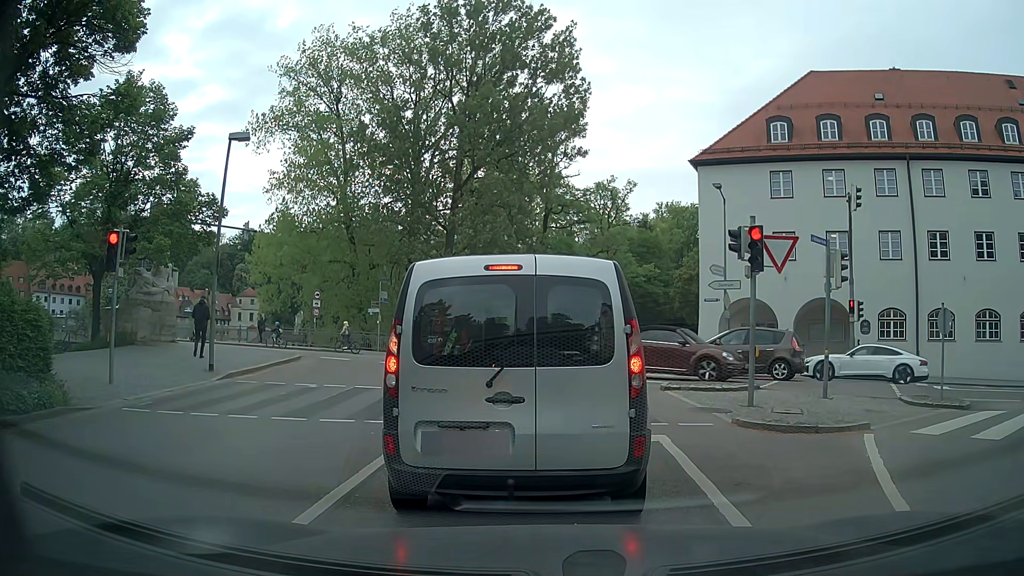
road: residential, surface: asphalt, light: Day
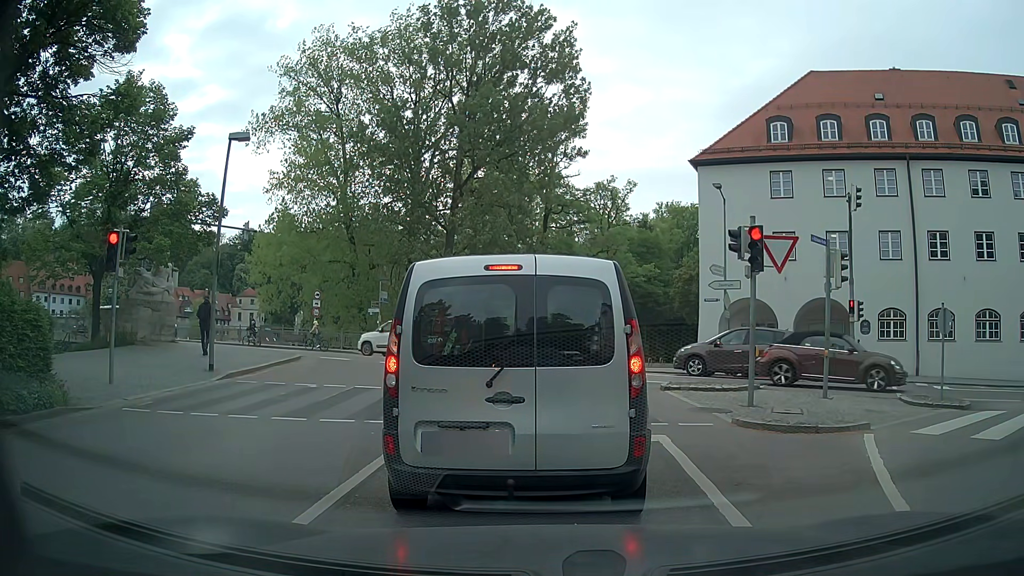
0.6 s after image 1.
(0.0, 0.0) m; 0°
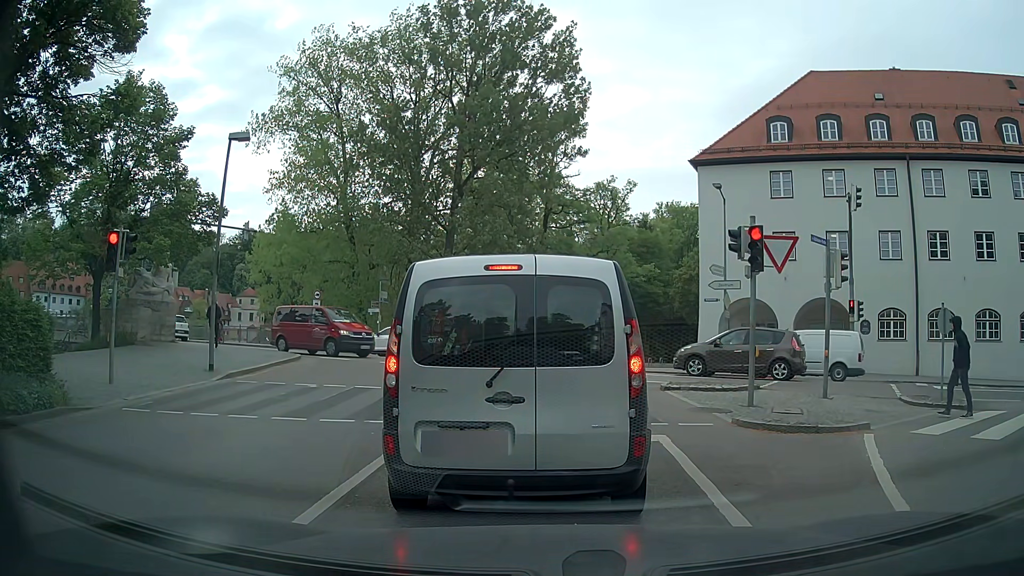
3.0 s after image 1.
(0.0, 0.0) m; 0°
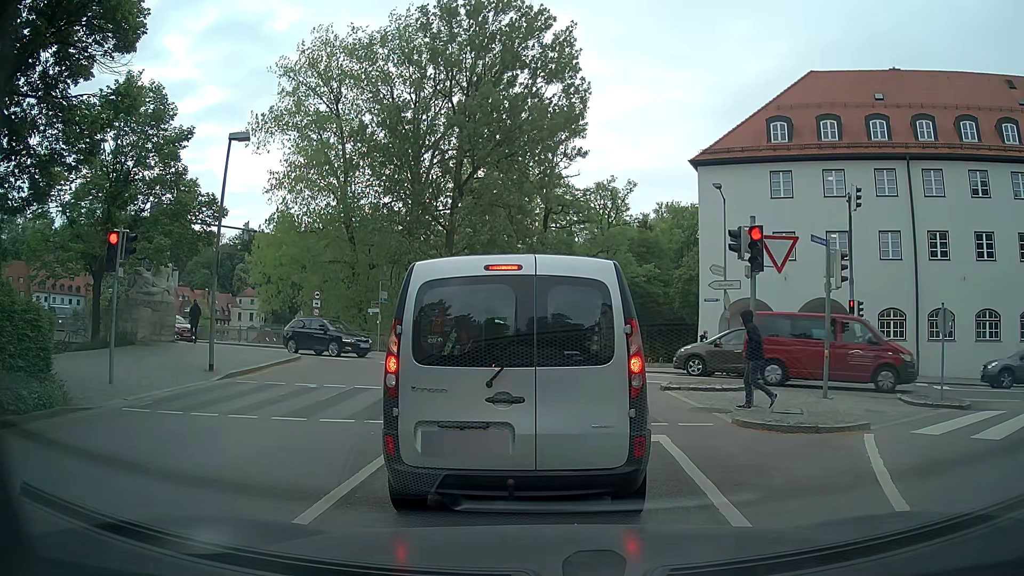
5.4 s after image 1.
(0.0, 0.0) m; 0°
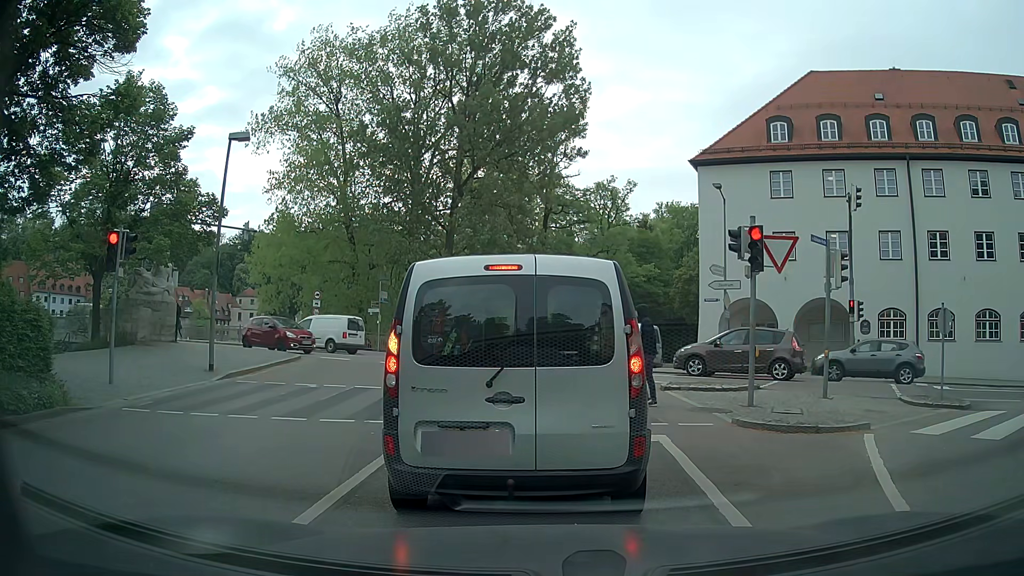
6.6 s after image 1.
(0.0, 0.0) m; 0°
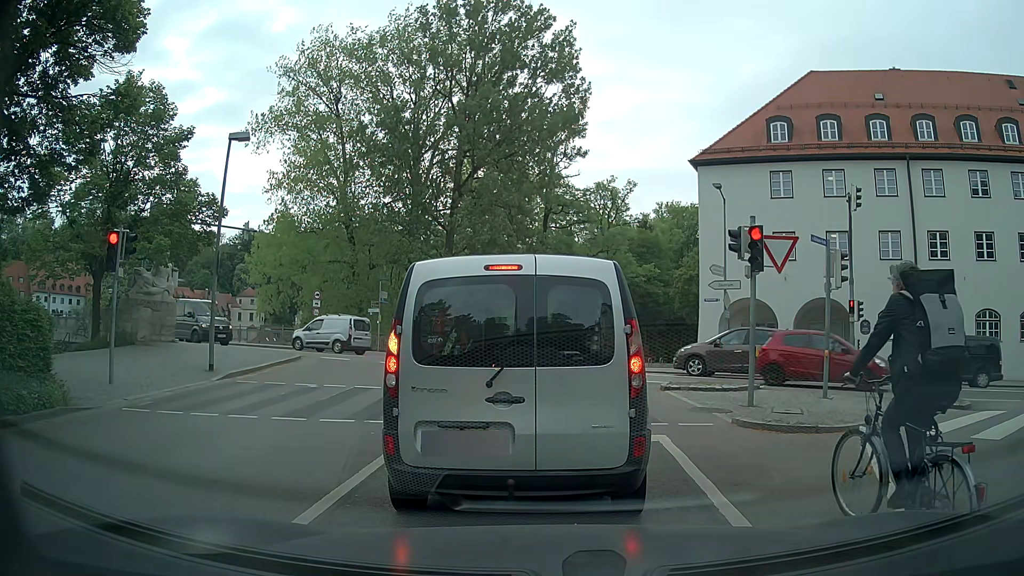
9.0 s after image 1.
(0.0, 0.0) m; 0°
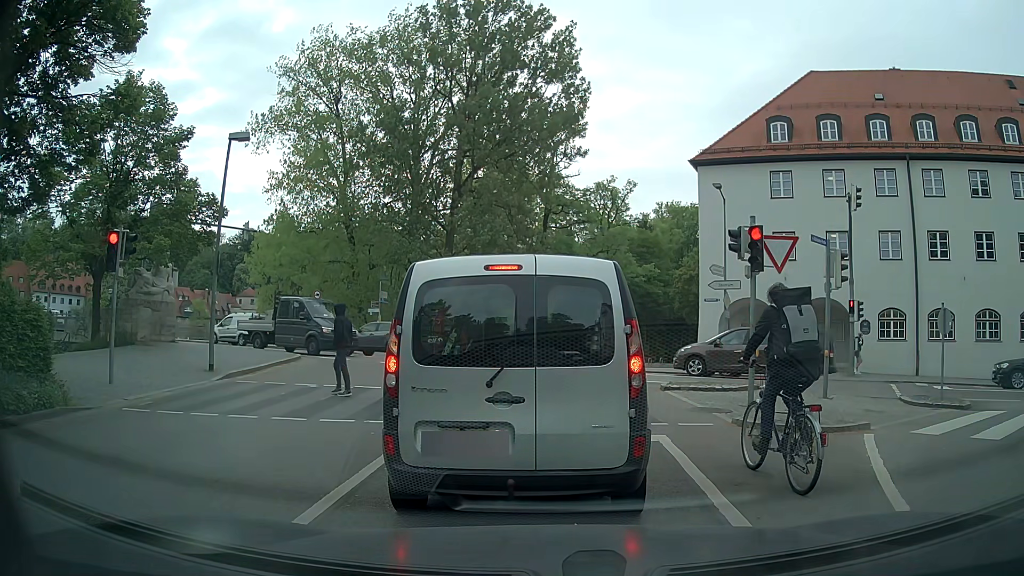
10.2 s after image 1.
(0.0, 0.0) m; 0°
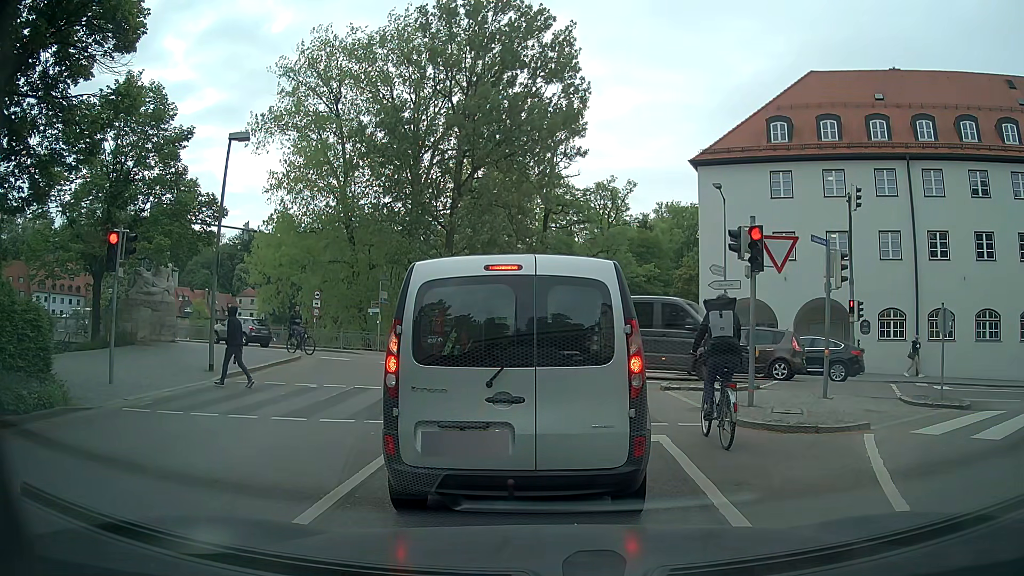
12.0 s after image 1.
(0.0, 0.0) m; 0°
